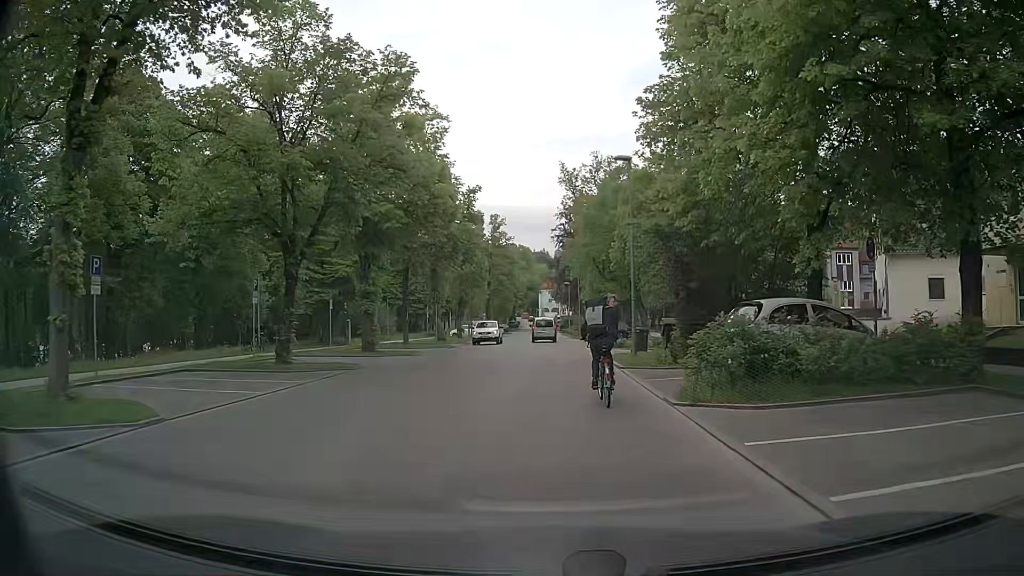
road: residential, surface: asphalt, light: Day
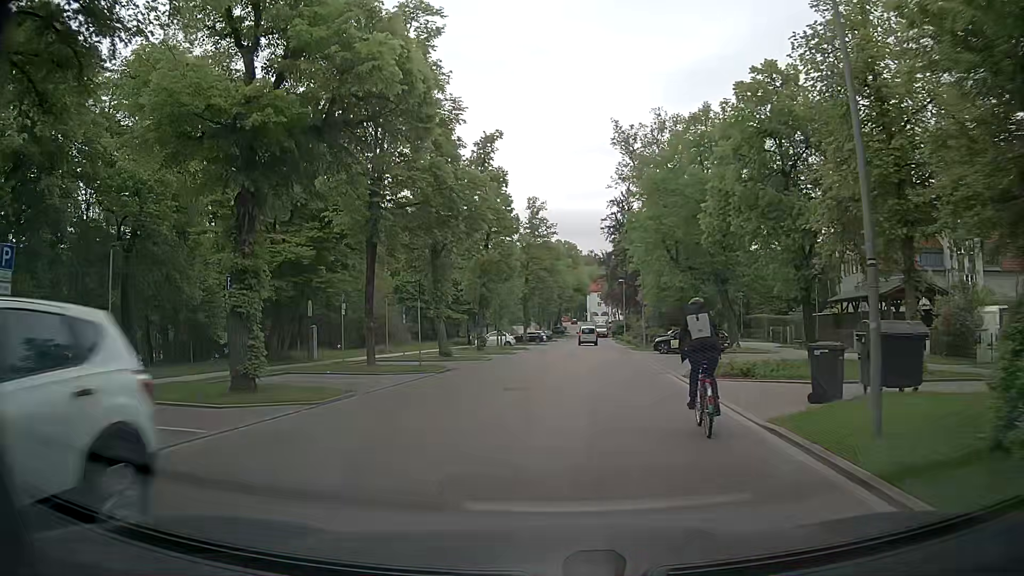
(-0.6, +16.6) m; -6°
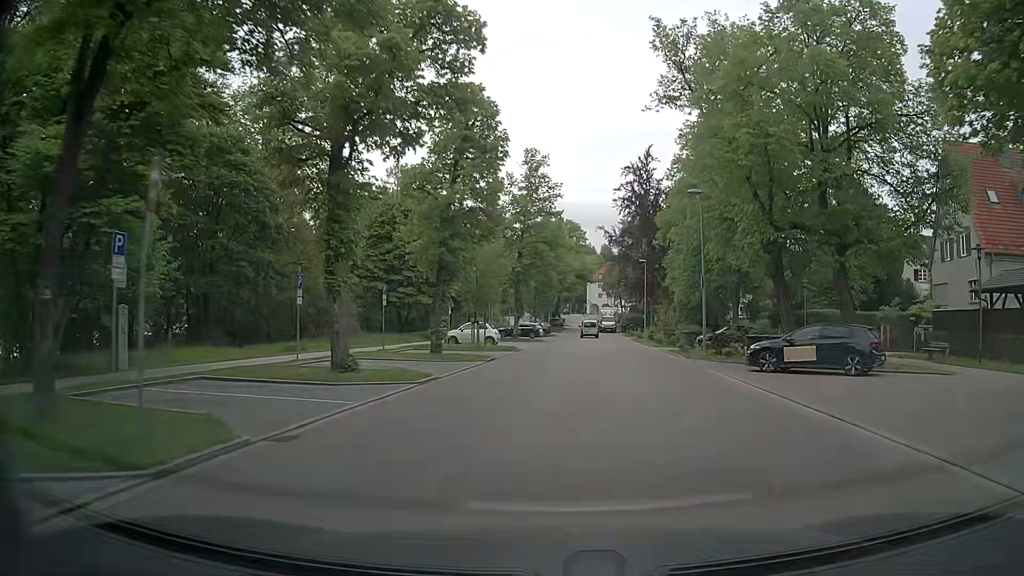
(-0.2, +18.2) m; 0°
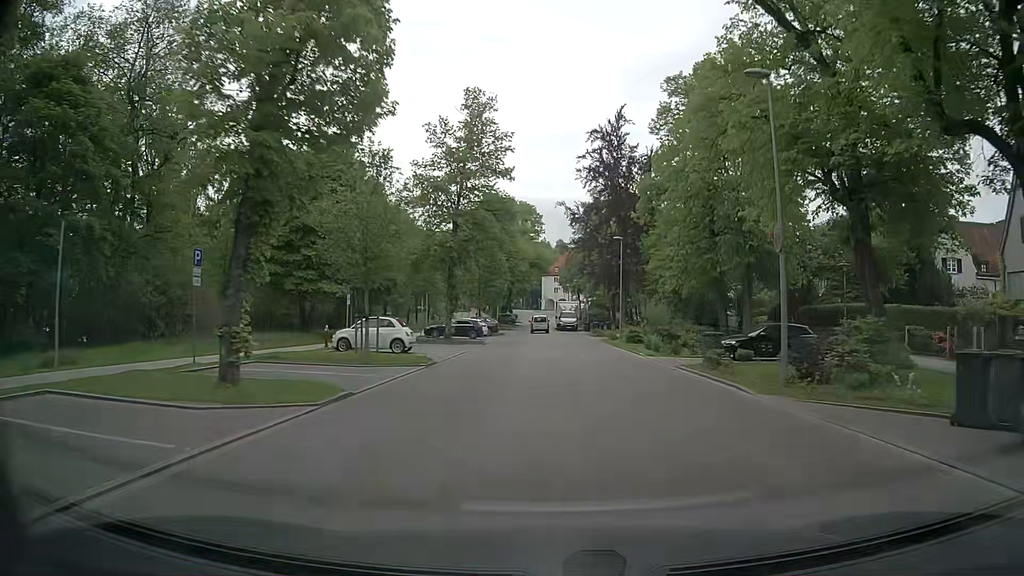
(+0.6, +14.9) m; +4°
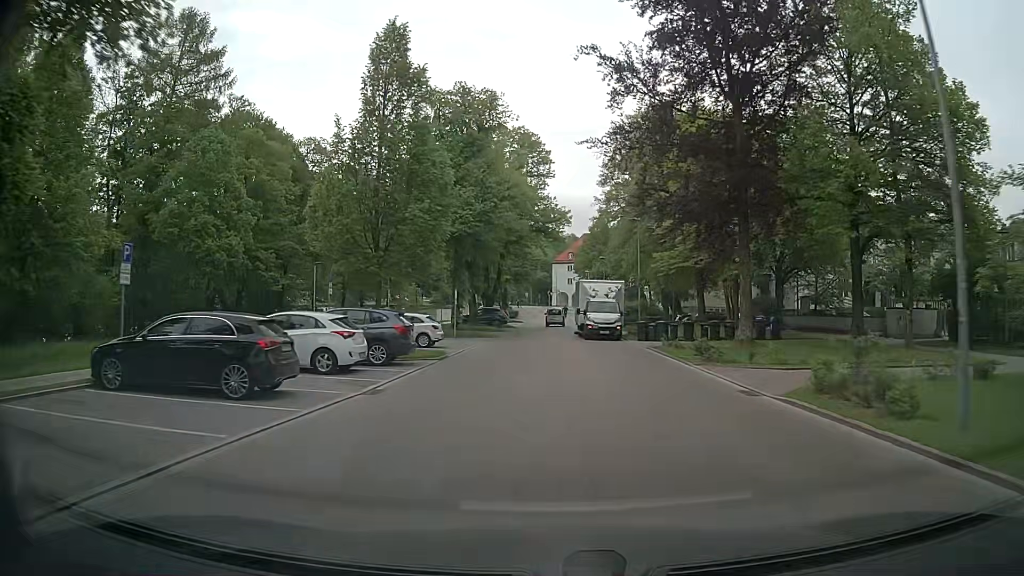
(+0.2, +39.1) m; -1°
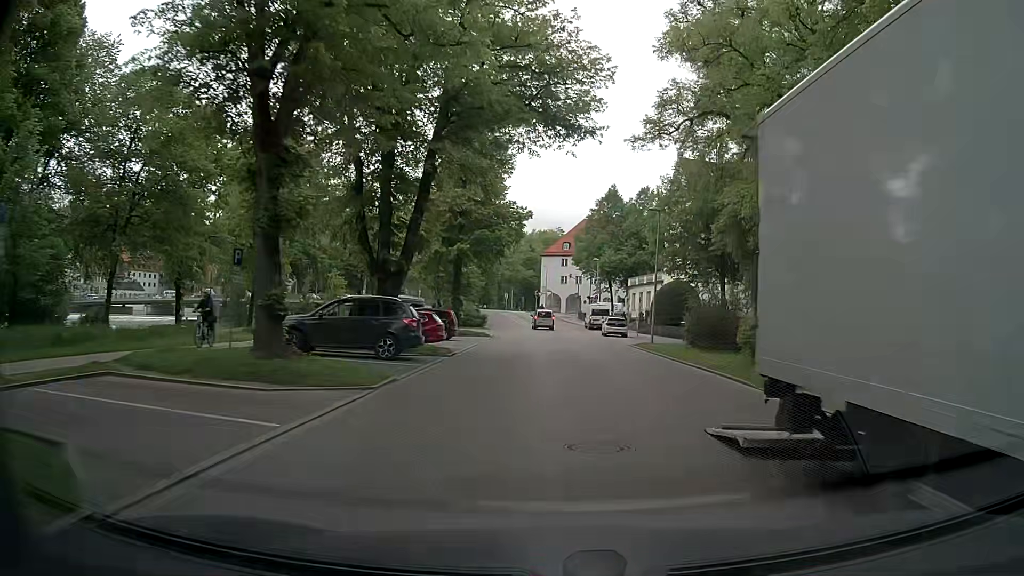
(-0.4, +38.5) m; +2°
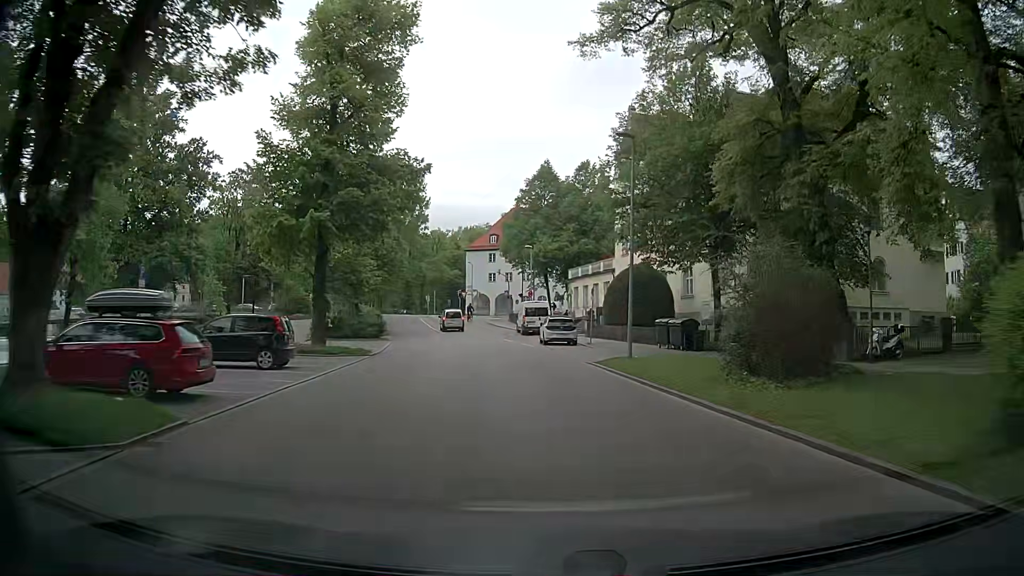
(+0.7, +15.0) m; +6°
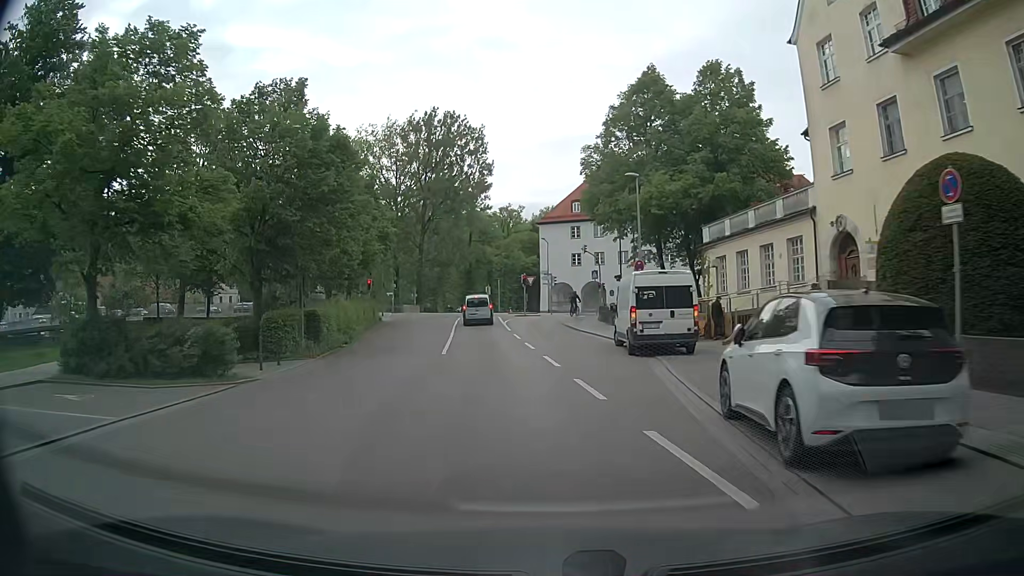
(-1.4, +29.5) m; -8°
